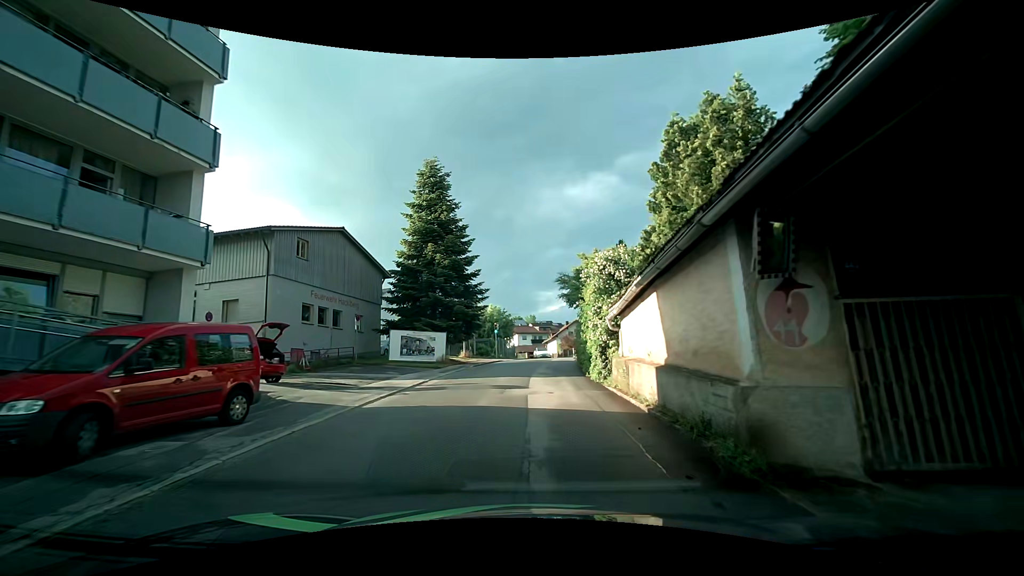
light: Day
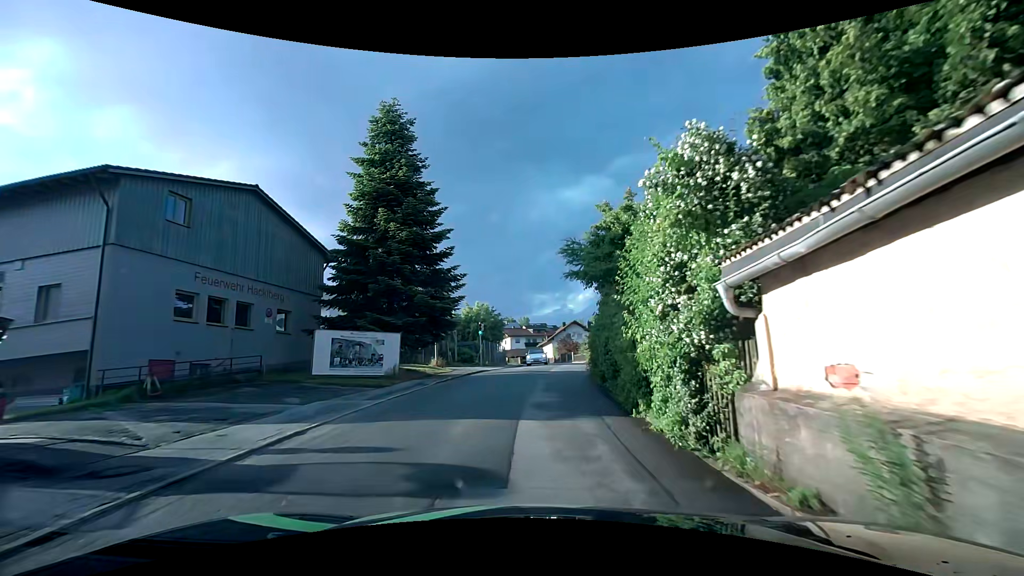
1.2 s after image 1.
(+0.1, +9.3) m; +1°
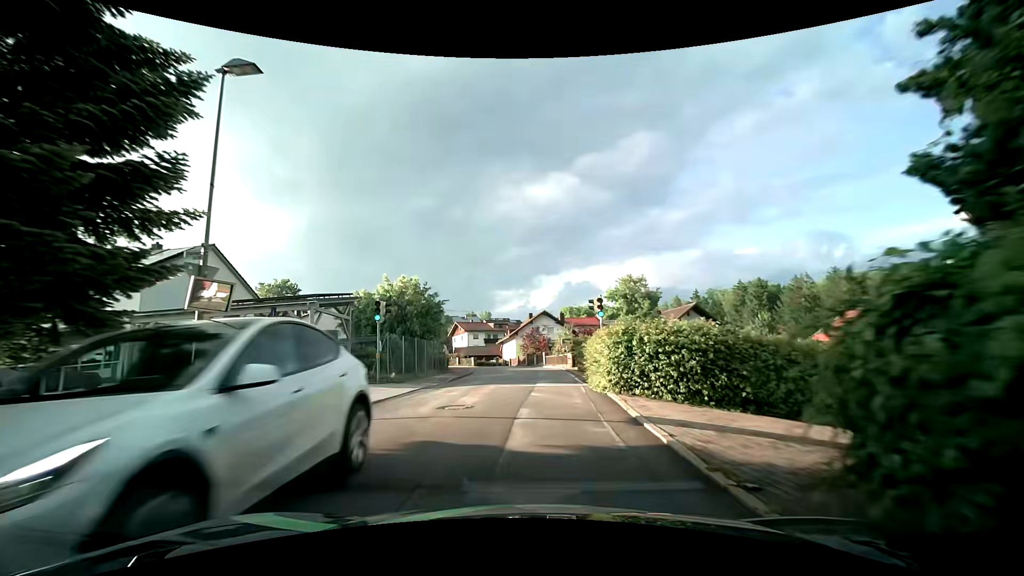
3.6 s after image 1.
(+0.3, +19.1) m; +4°
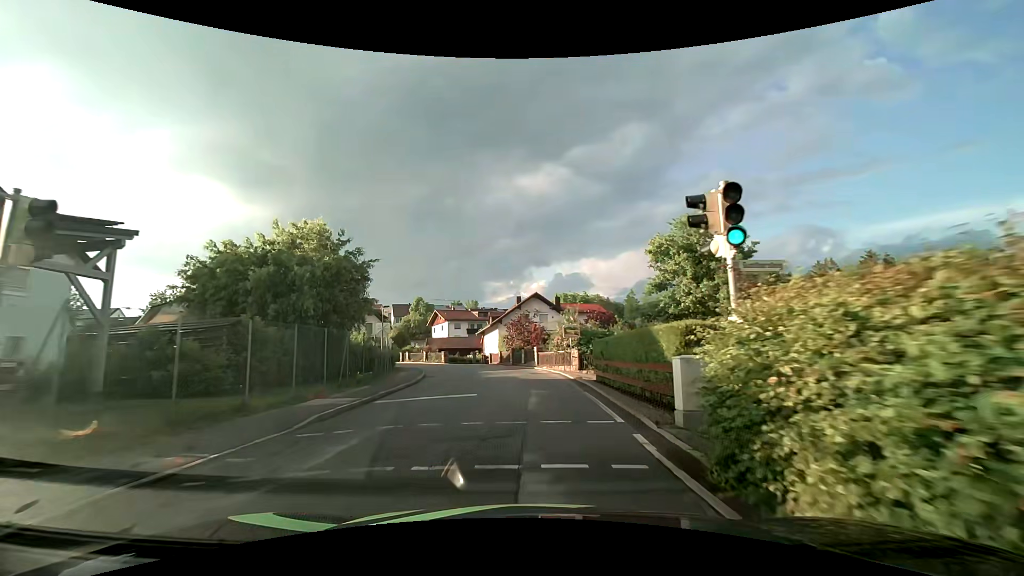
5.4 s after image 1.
(0.0, +14.6) m; 0°
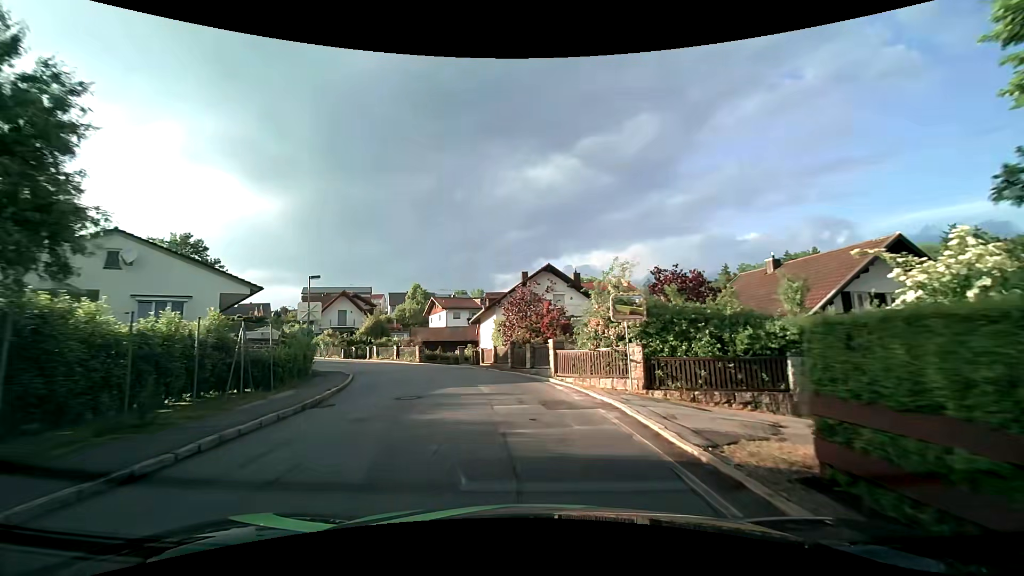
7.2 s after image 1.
(0.0, +14.7) m; -1°
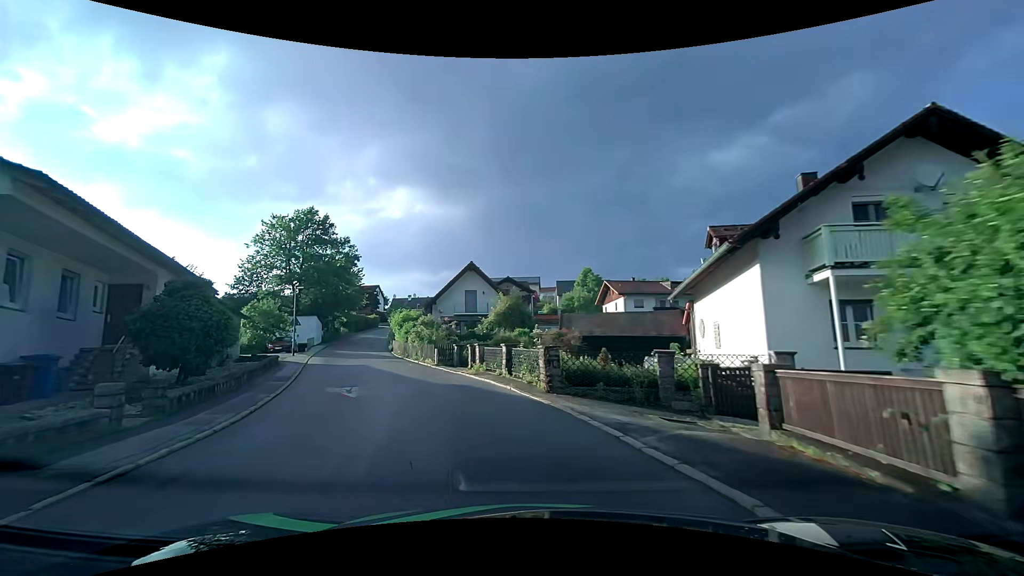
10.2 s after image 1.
(-3.2, +22.7) m; -21°
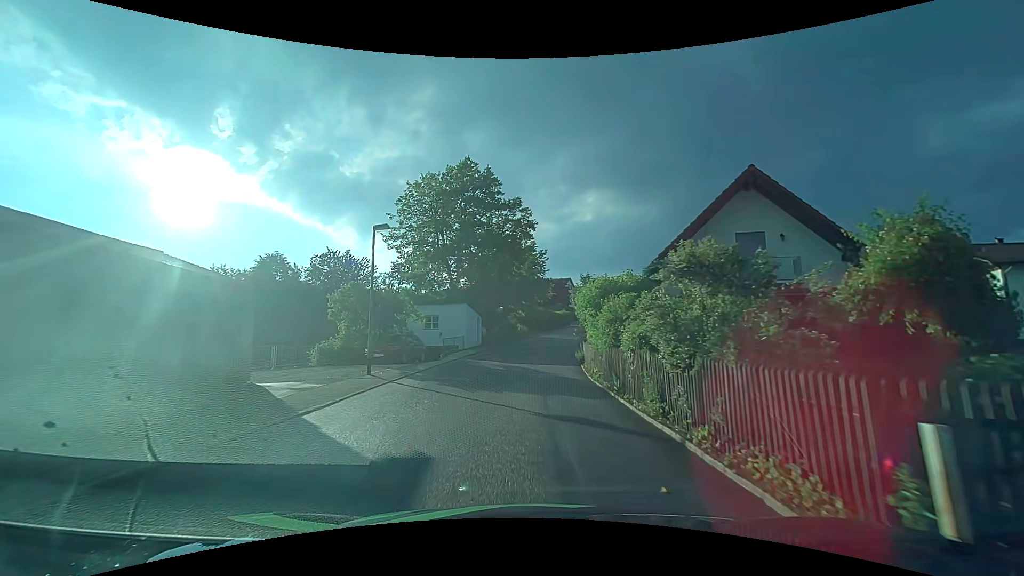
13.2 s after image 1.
(-5.1, +22.1) m; -22°
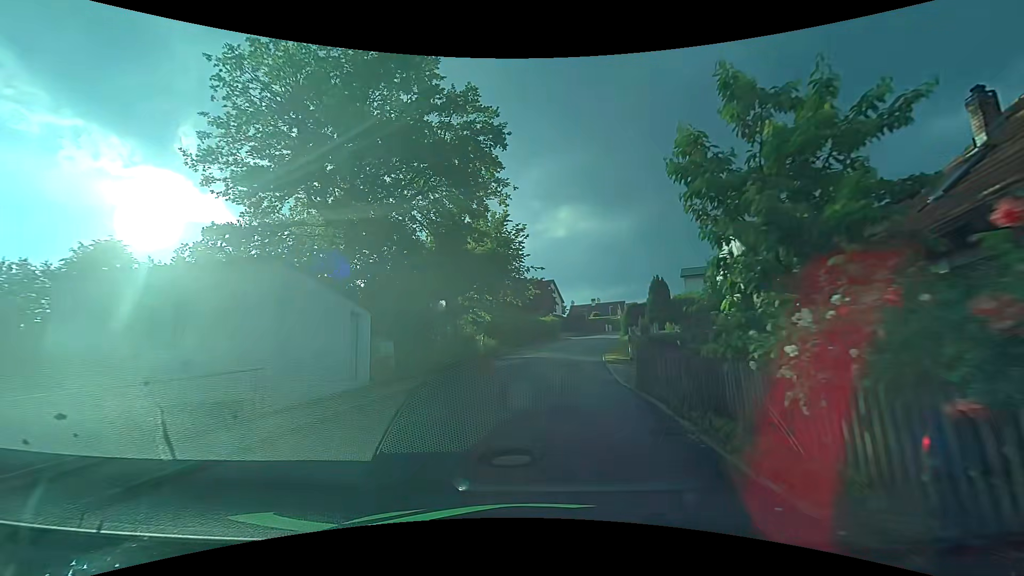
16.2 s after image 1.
(0.0, +23.4) m; +3°
(0, +10) (+1, +20) (+2, +30) (+4, +40) (+7, +49) (+9, +59) (+12, +69) (+15, +78) (+19, +88) (+22, +97) m
